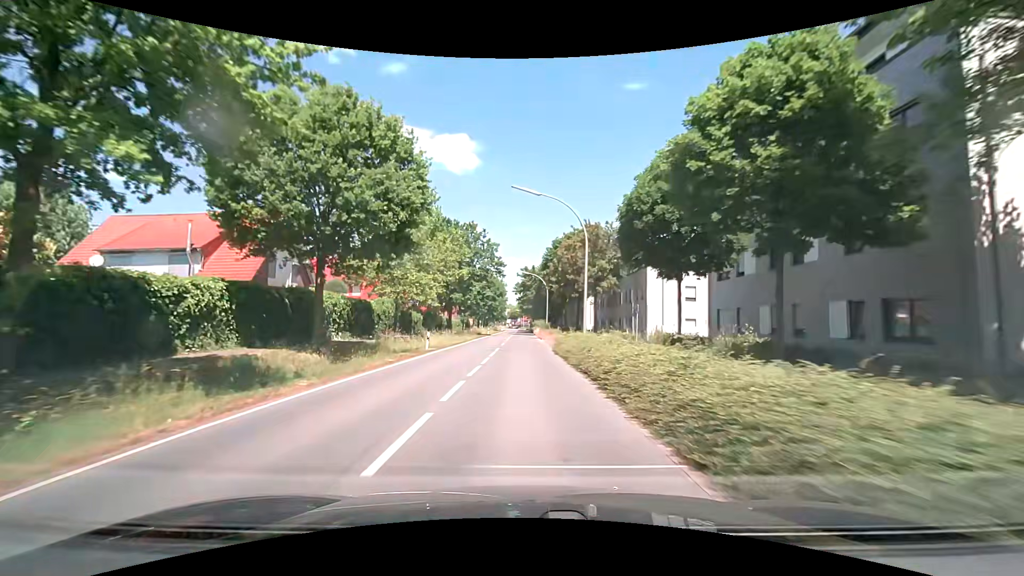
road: secondary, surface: asphalt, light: Day
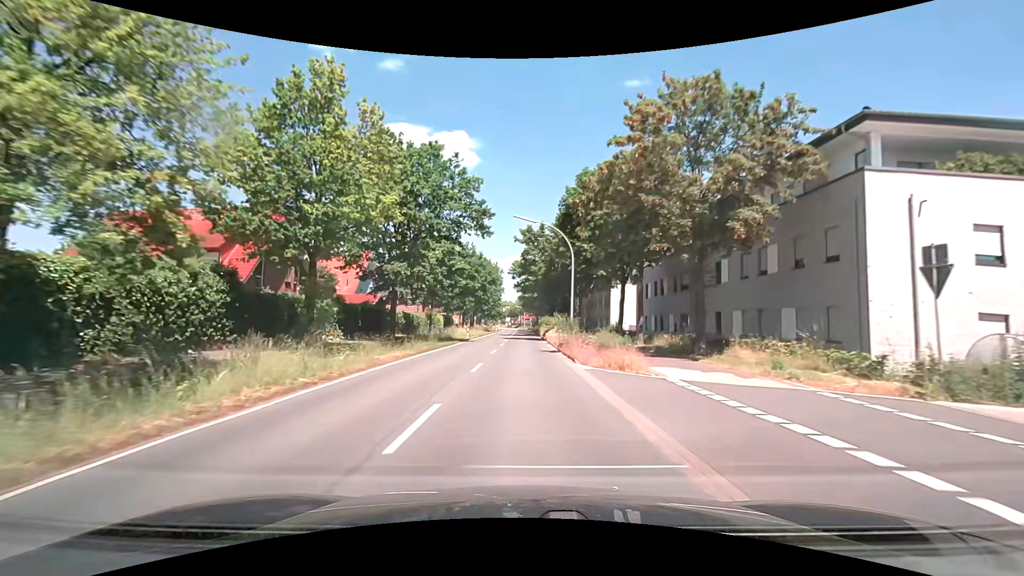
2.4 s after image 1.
(+0.1, +30.2) m; 0°
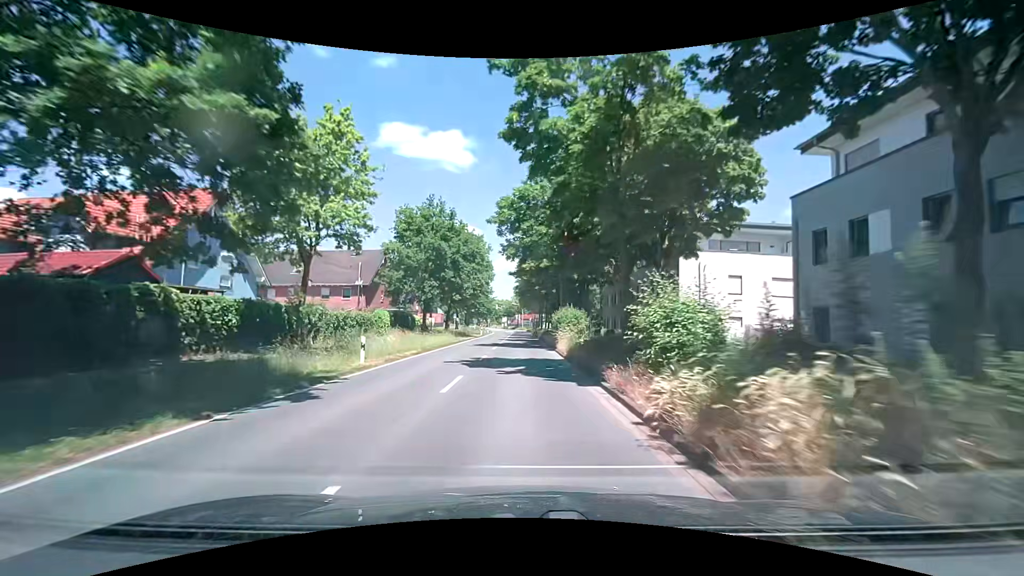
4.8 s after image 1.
(0.0, +30.6) m; 0°
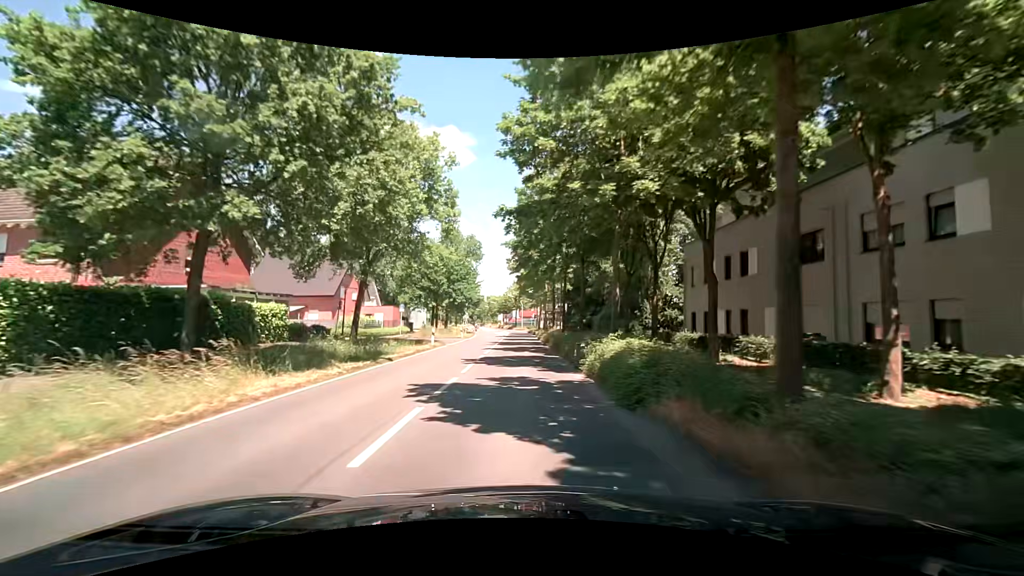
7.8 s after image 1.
(-0.1, +36.1) m; -1°
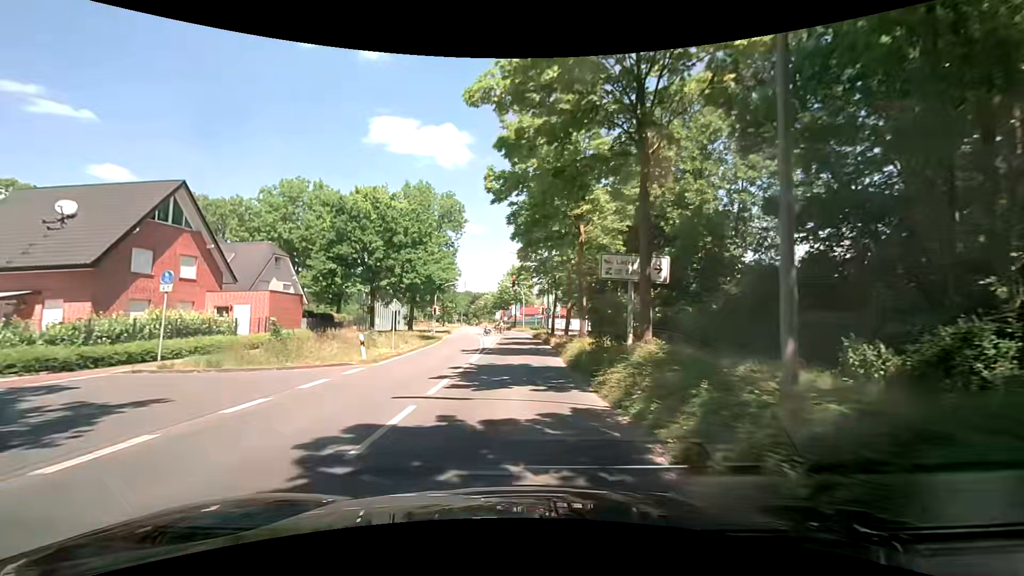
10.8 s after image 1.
(+0.6, +30.5) m; +1°
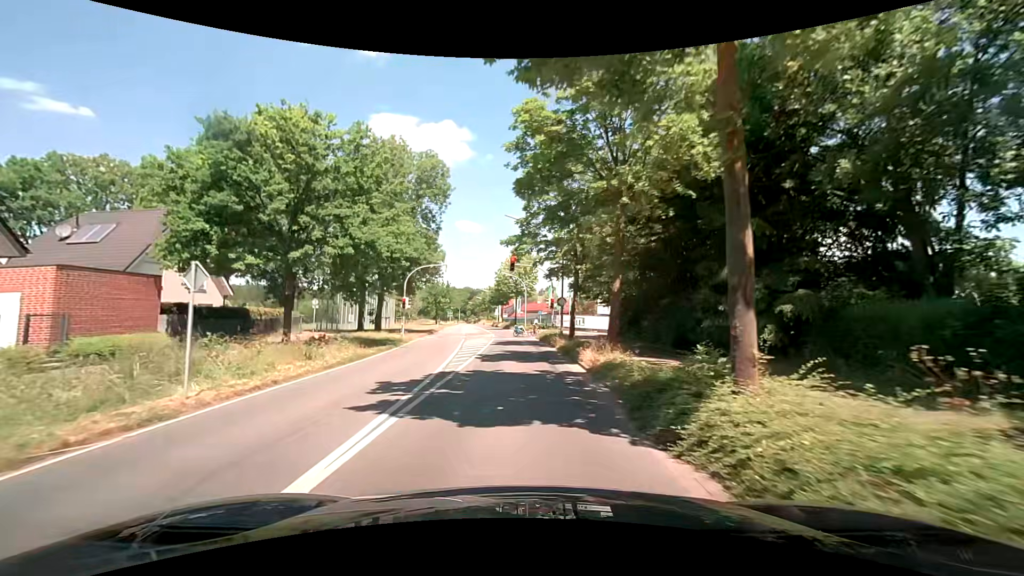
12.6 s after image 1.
(-0.1, +14.6) m; 0°
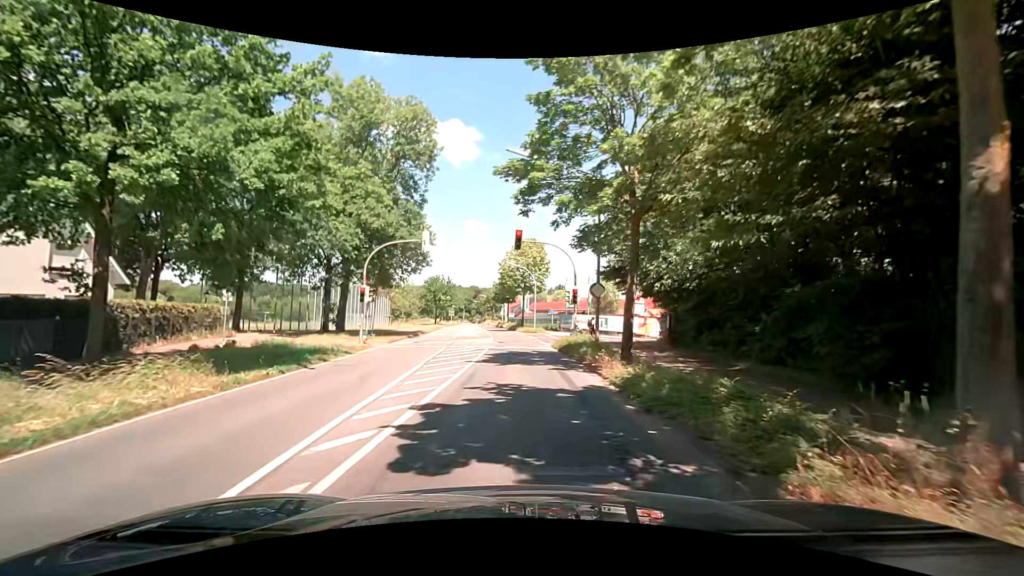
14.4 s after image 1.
(-0.1, +11.8) m; -1°
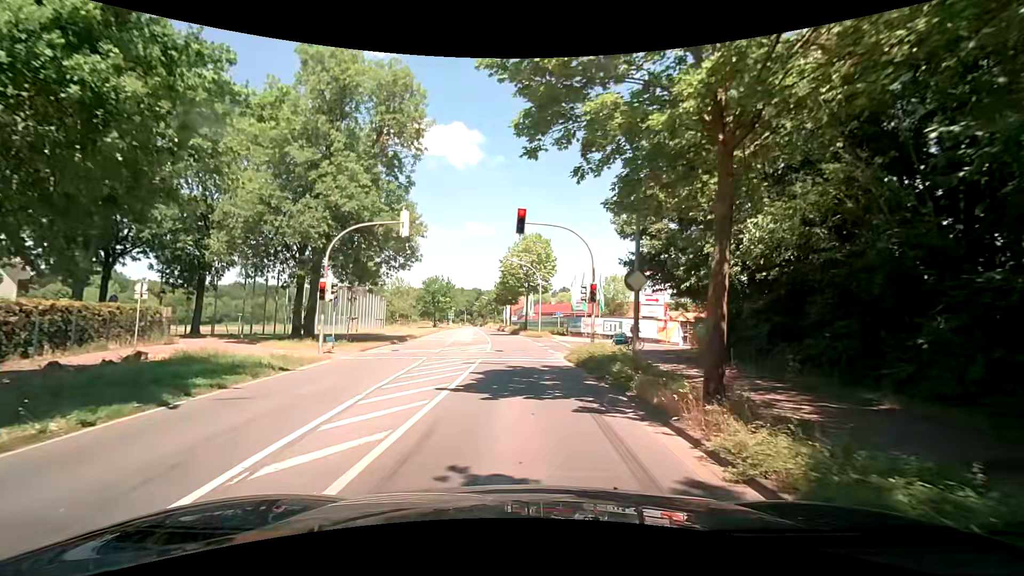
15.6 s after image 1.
(0.0, +5.8) m; -1°
